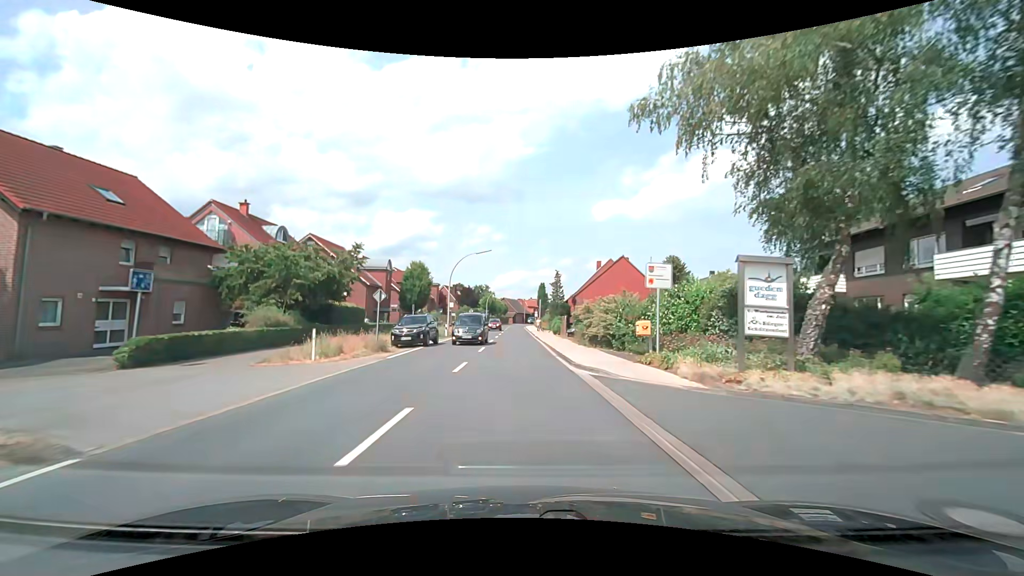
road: secondary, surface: asphalt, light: Day
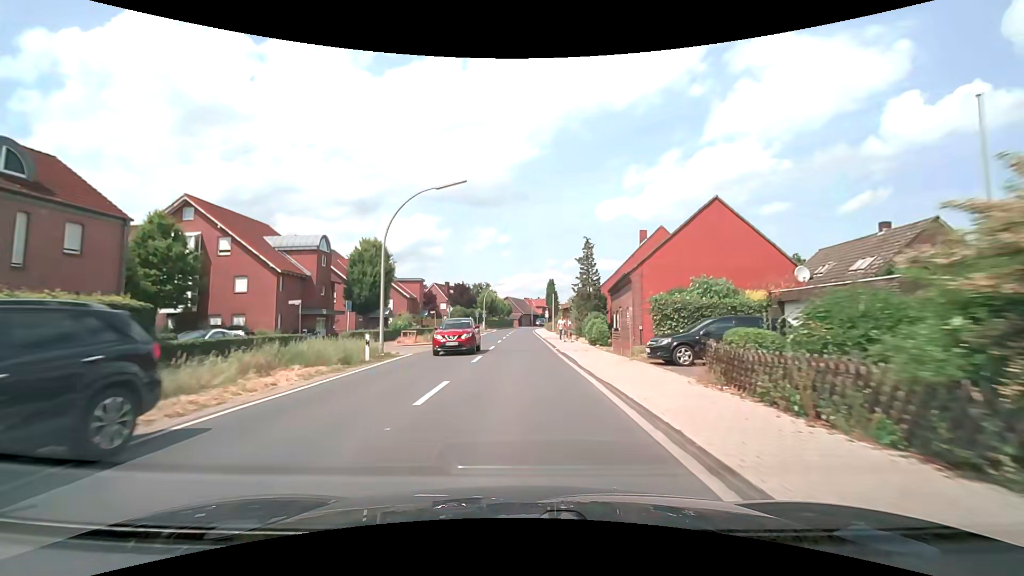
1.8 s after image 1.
(-0.2, +23.3) m; -1°
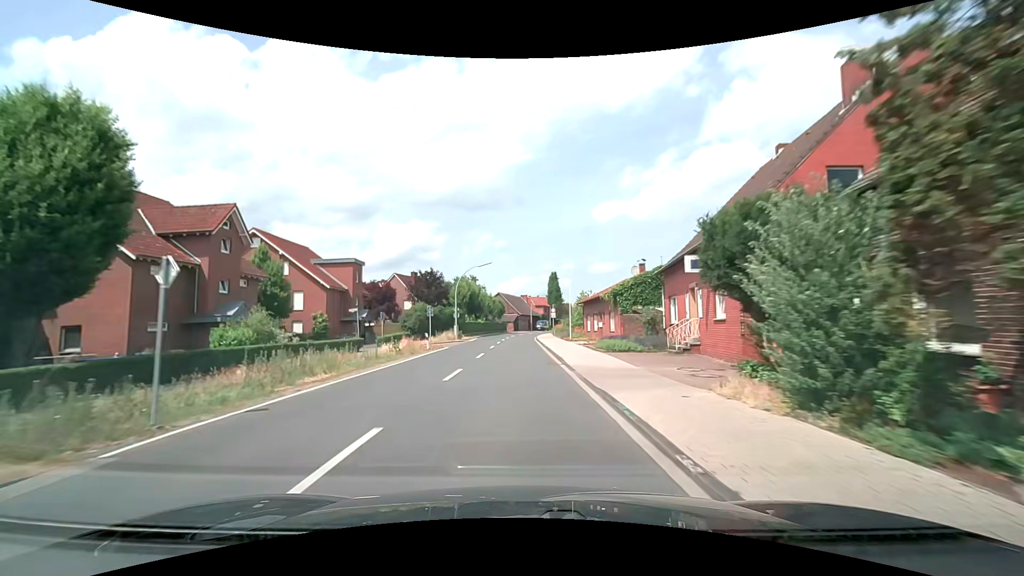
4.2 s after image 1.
(+0.2, +31.0) m; 0°
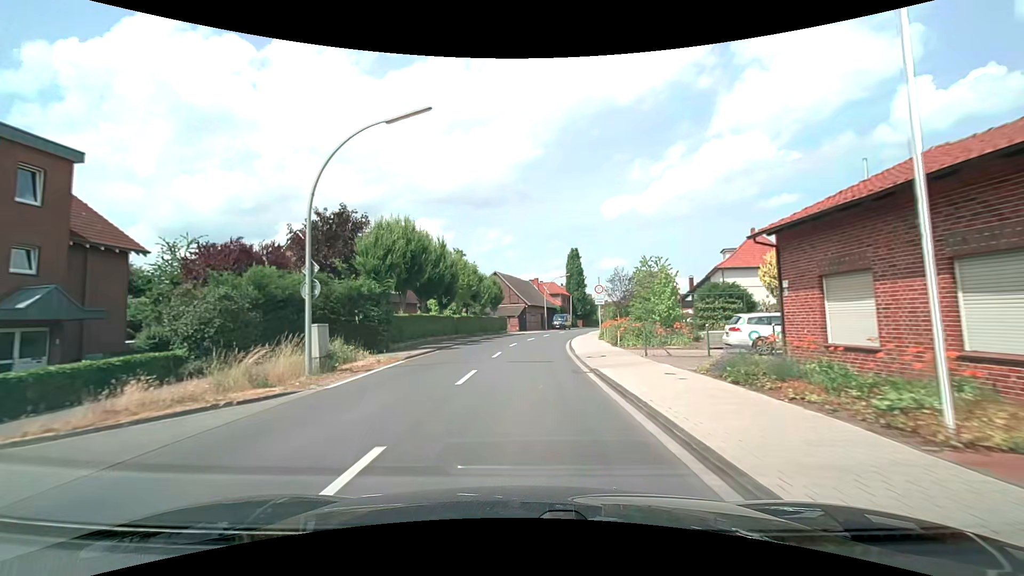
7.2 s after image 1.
(-0.3, +36.2) m; -1°
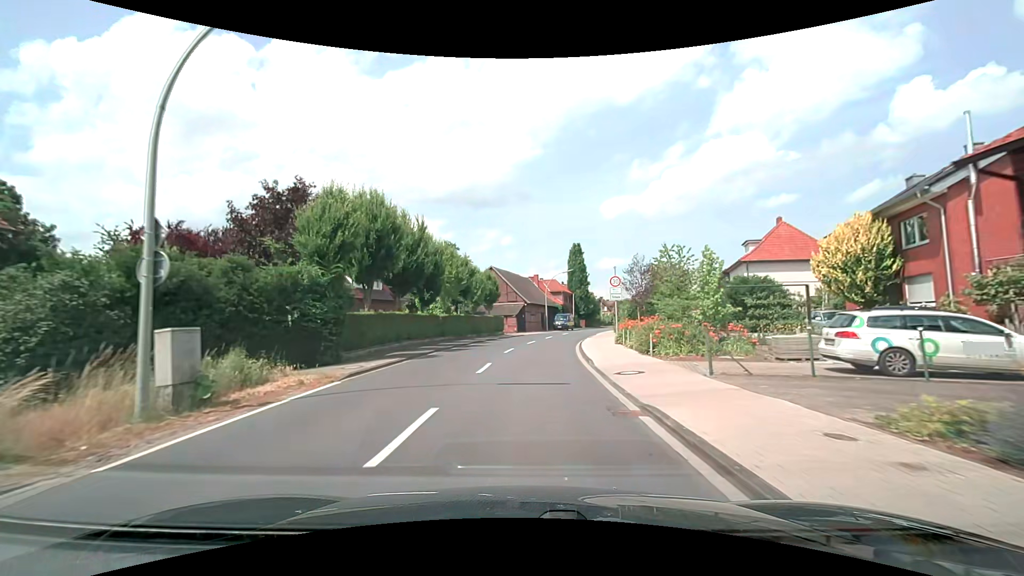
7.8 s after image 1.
(0.0, +6.2) m; 0°
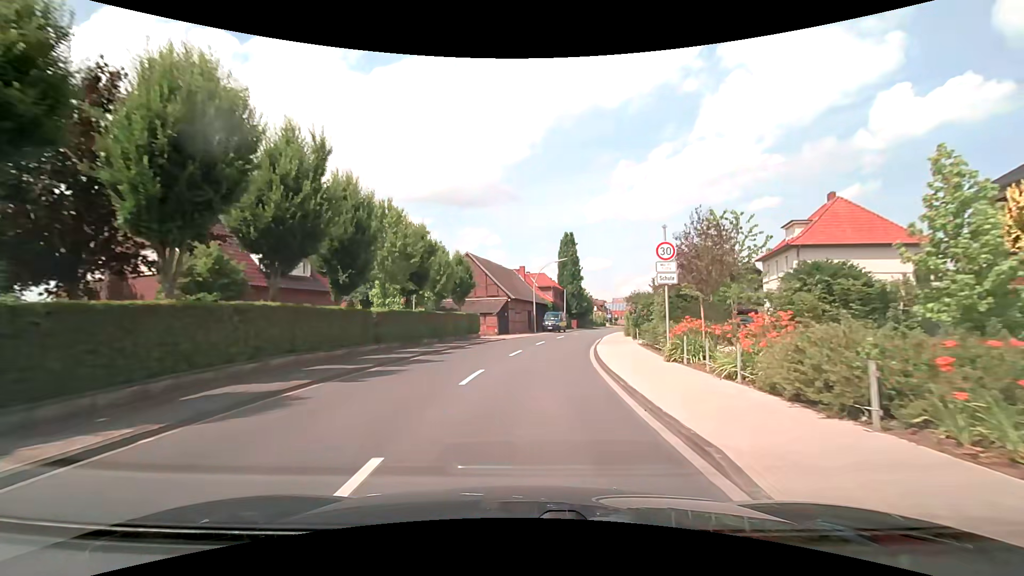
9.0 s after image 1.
(+0.1, +11.6) m; +2°
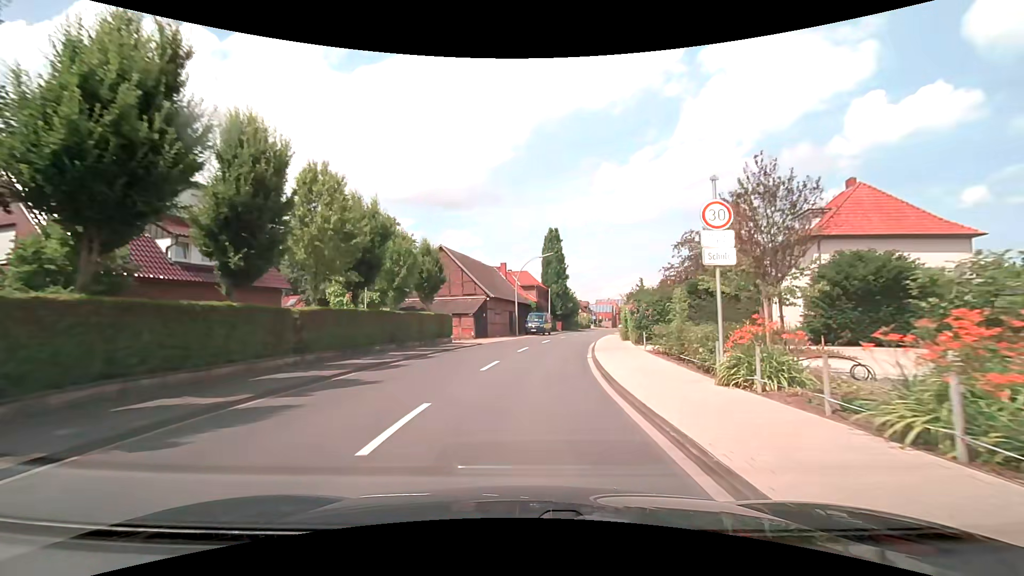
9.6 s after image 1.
(+0.1, +5.4) m; +3°
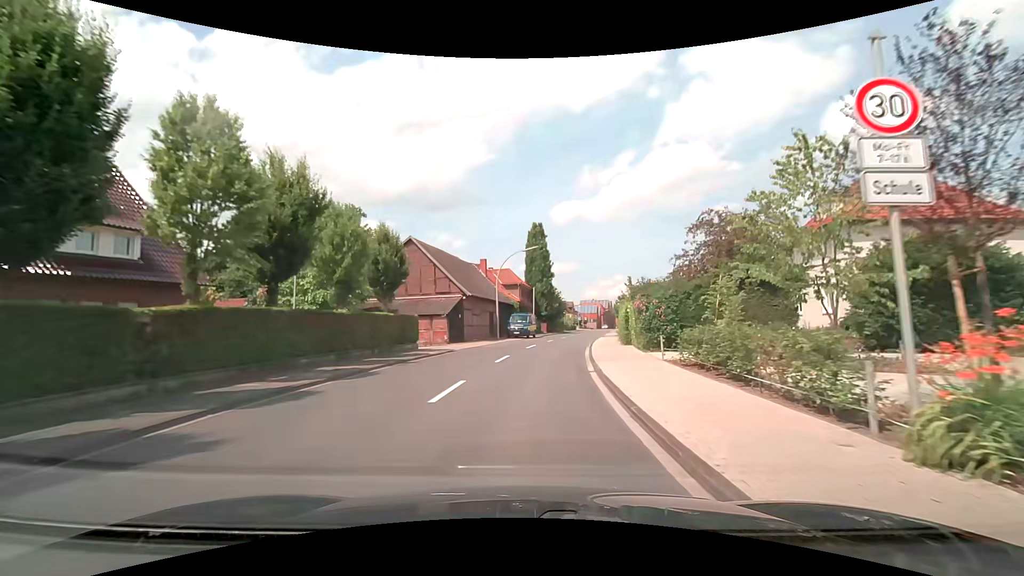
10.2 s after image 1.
(0.0, +5.2) m; +1°
(0, +10) (+1, +20) (+2, +30) (+4, +40) (+6, +50) (+8, +59) (+10, +69) (+11, +79) (+13, +89) (+15, +99) m
